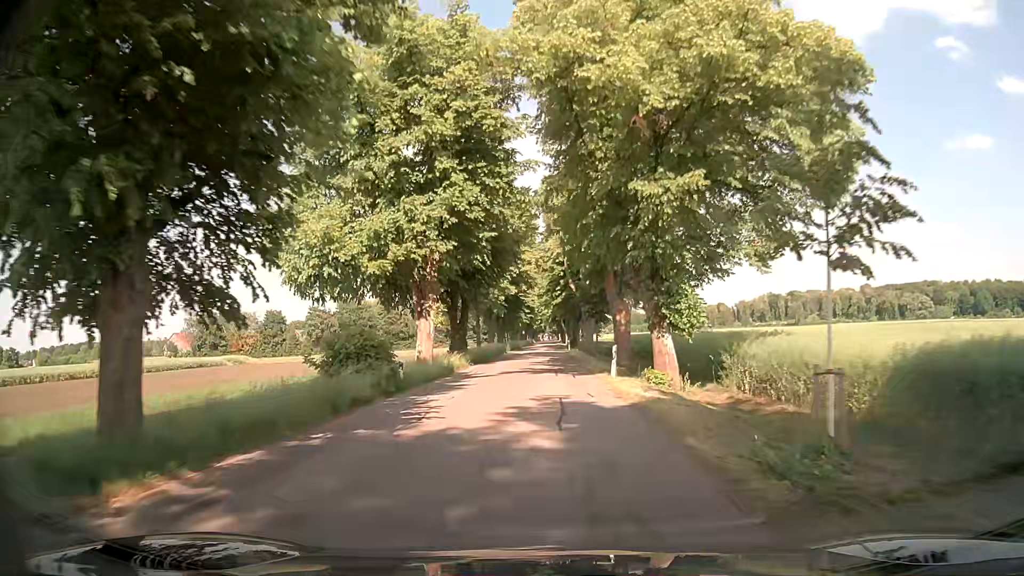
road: tertiary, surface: asphalt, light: Day
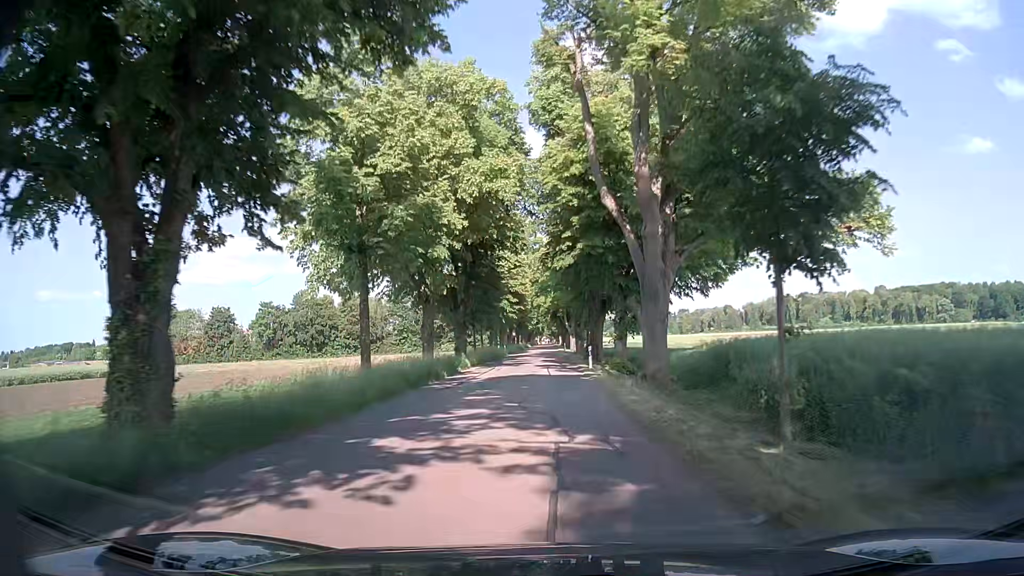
(0.0, +35.4) m; 0°
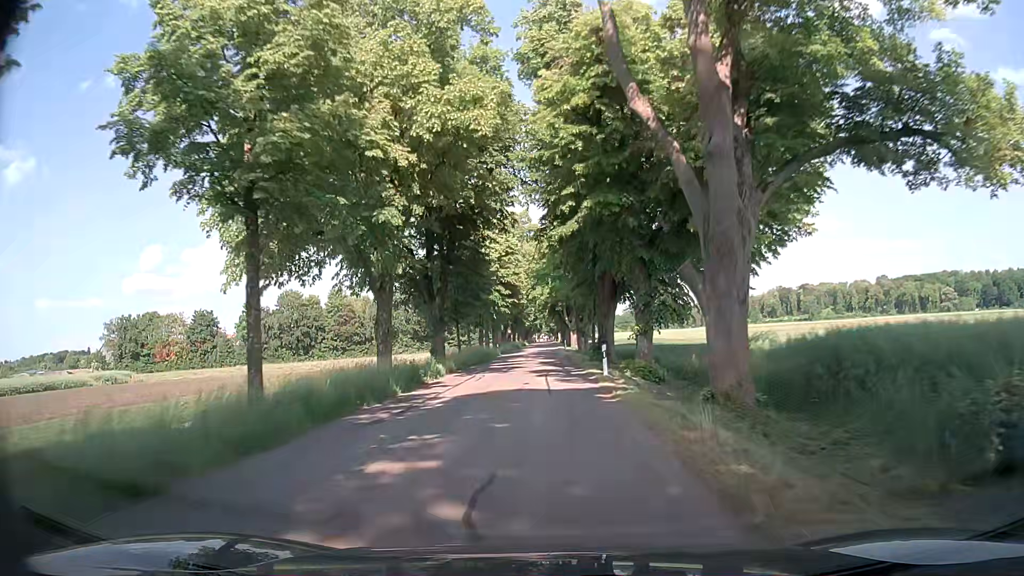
(+0.1, +8.7) m; +1°
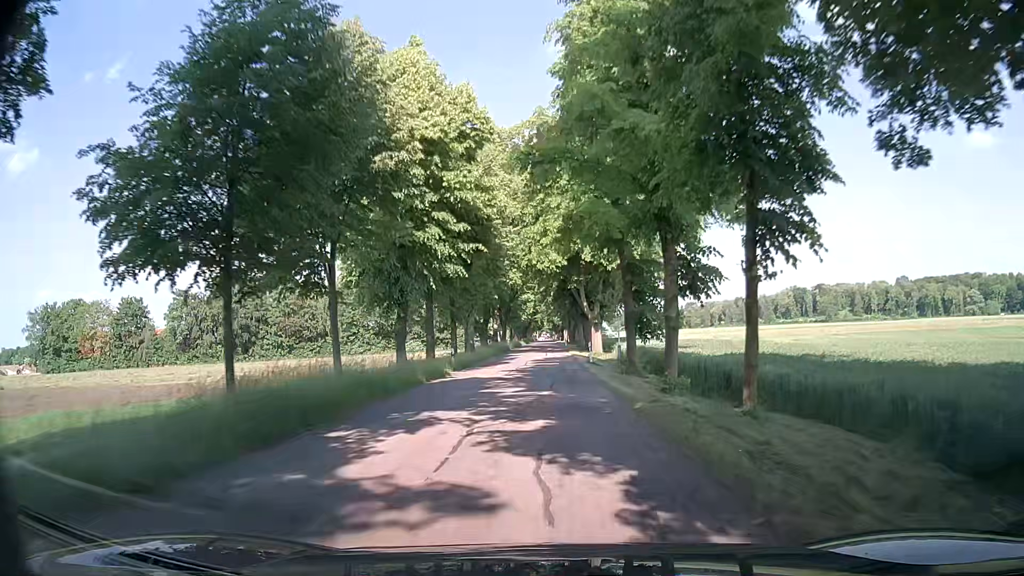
(-0.5, +34.2) m; 0°
(0, +10) (0, +20) (0, +30) (0, +40) (0, +50) (0, +60) (0, +70) (0, +80) (0, +90) (0, +100) m
